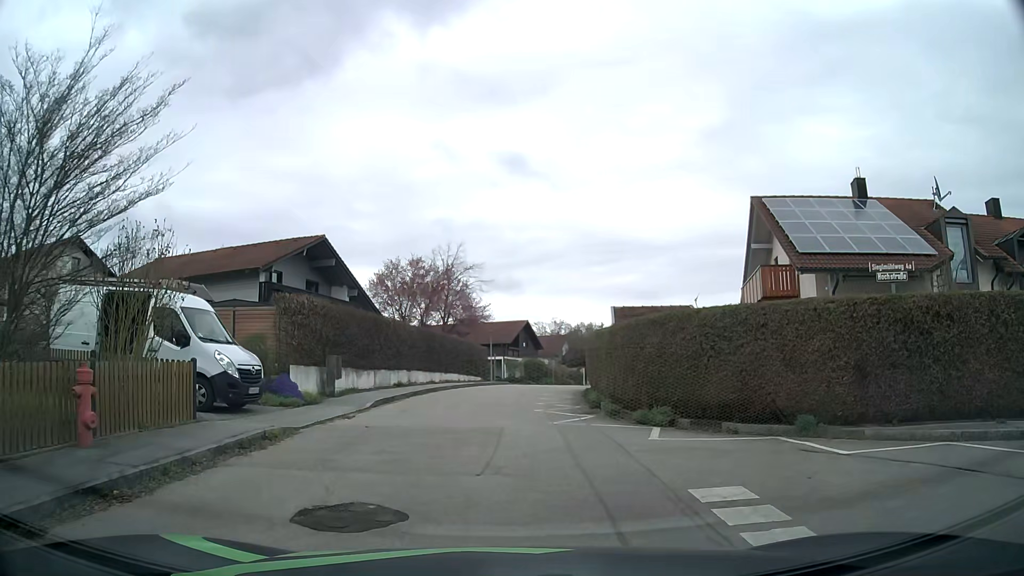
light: Day
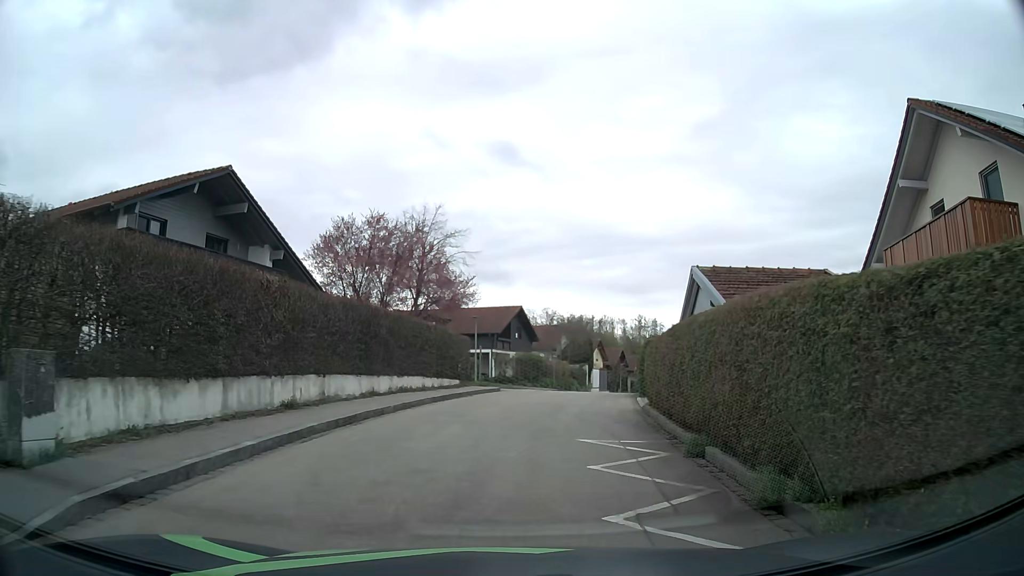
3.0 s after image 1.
(-0.1, +12.8) m; 0°
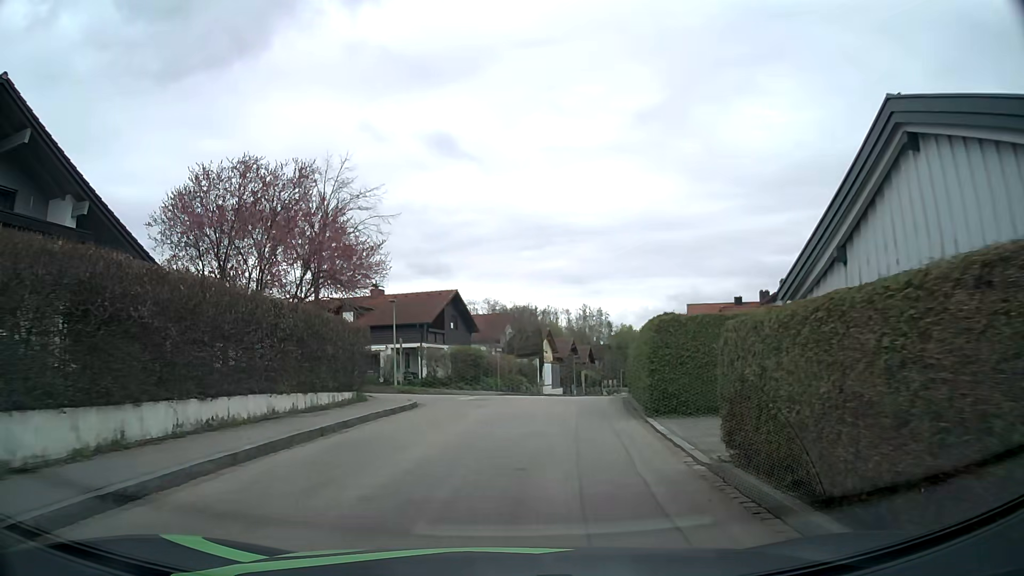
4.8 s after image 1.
(+0.7, +10.6) m; +6°
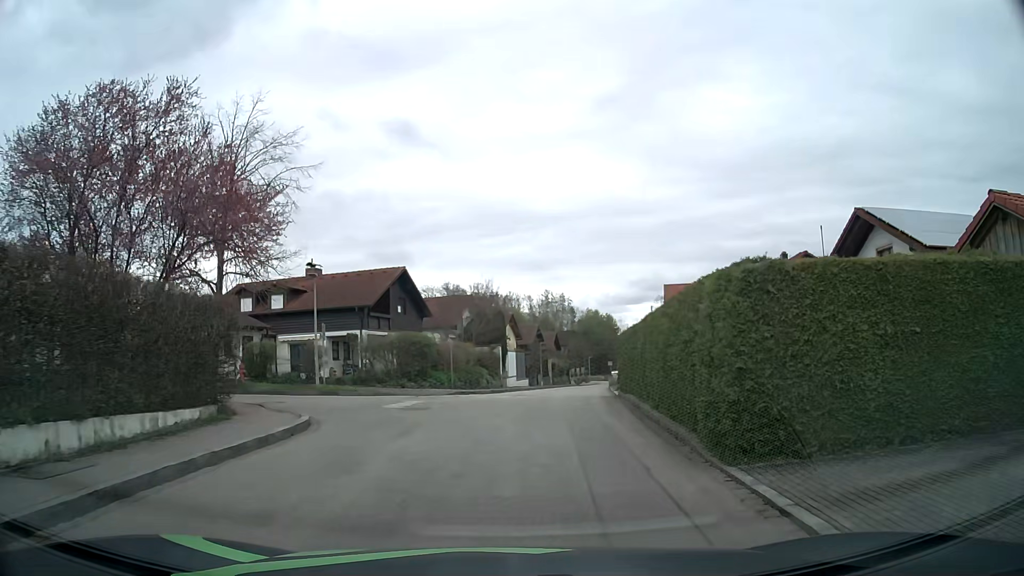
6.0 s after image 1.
(+0.2, +7.4) m; +3°
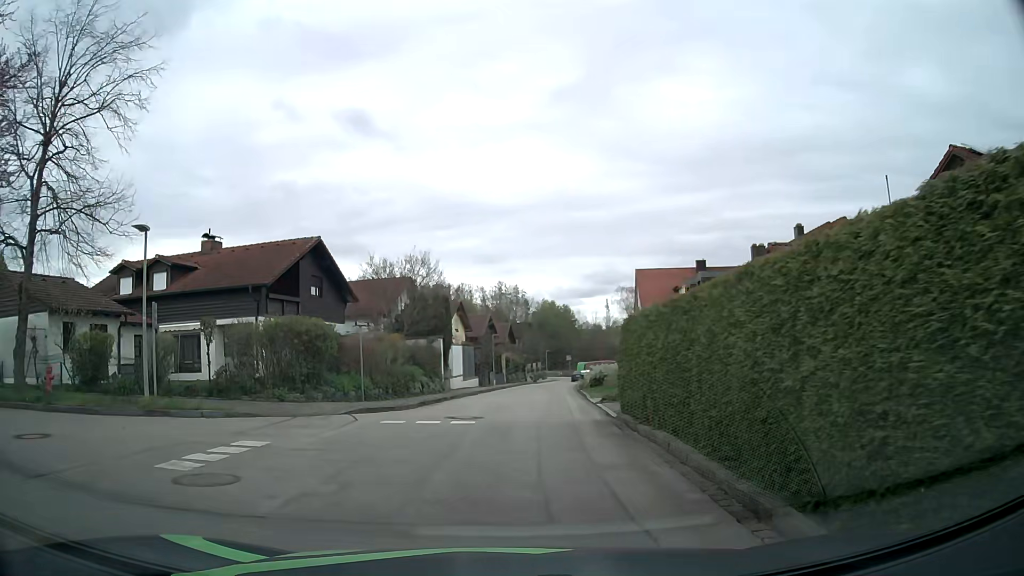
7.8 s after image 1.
(+0.4, +9.3) m; +5°
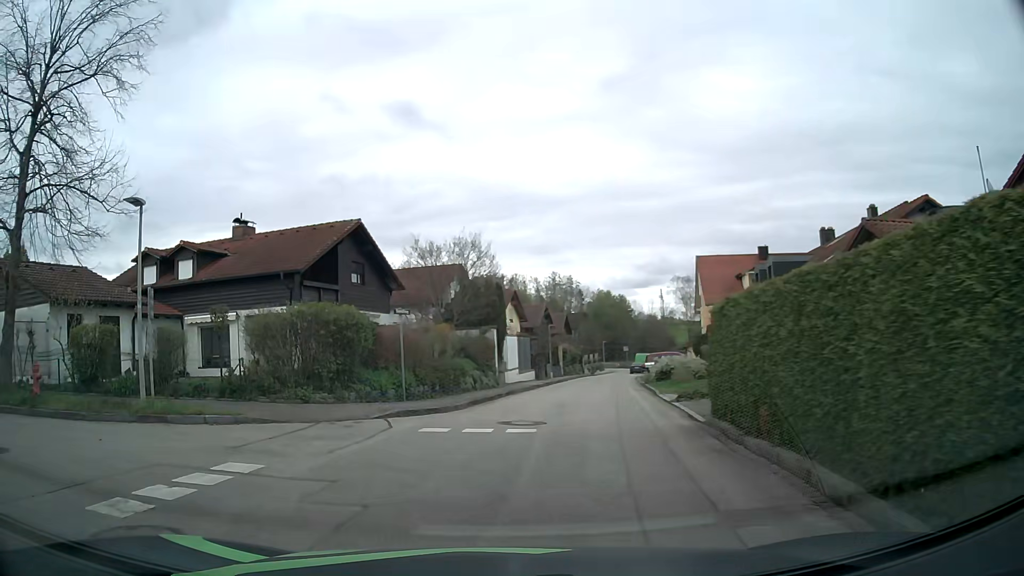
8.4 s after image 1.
(-0.1, +2.7) m; -4°
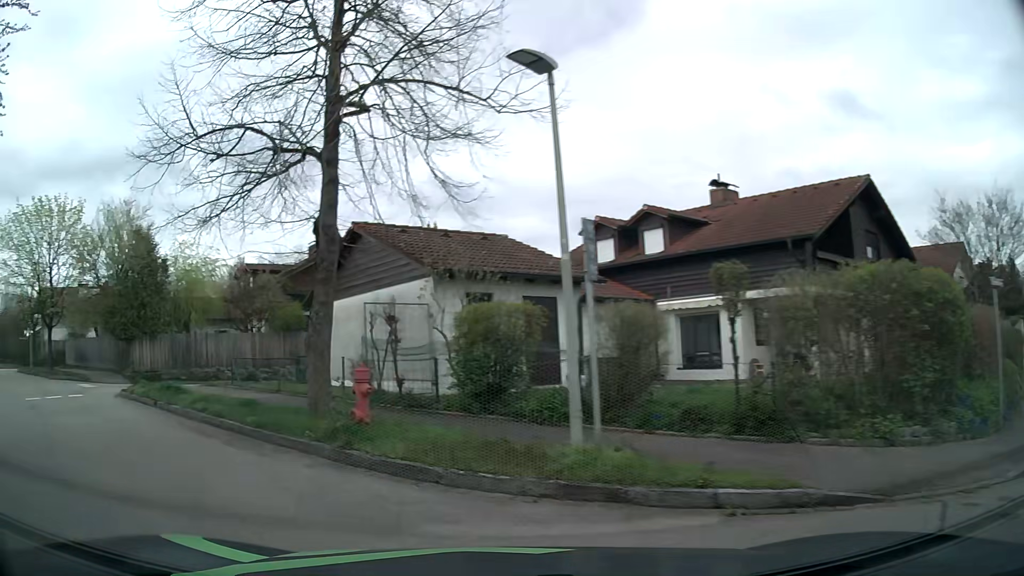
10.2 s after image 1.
(-2.3, +6.9) m; -40°
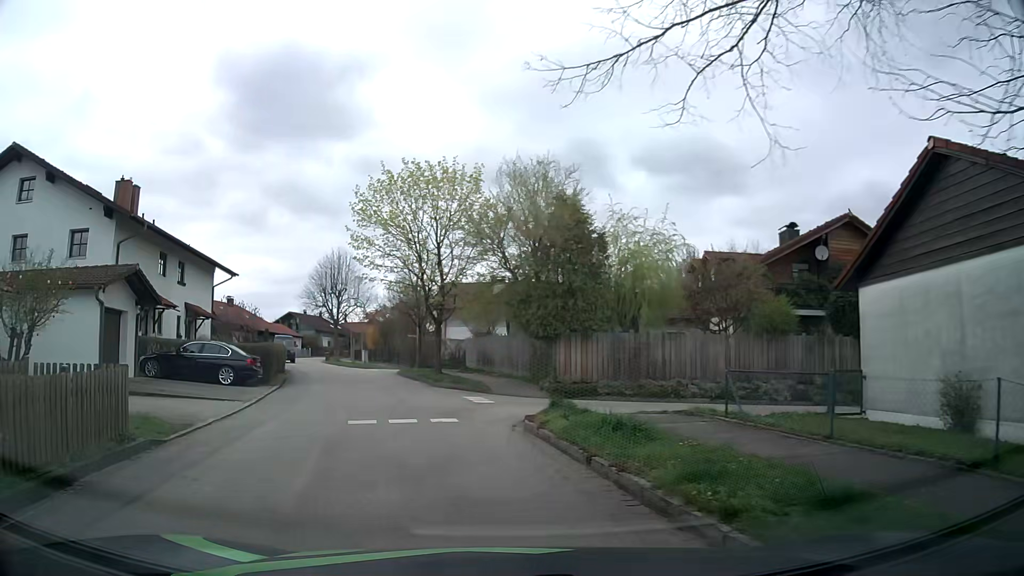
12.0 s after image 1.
(-3.1, +7.3) m; -39°
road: residential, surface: asphalt
(-1, +10) (-3, +20) (-6, +29) (-9, +39) (-12, +48) (-16, +58) (-20, +67) (-22, +76) (-24, +86) (-23, +96) m
